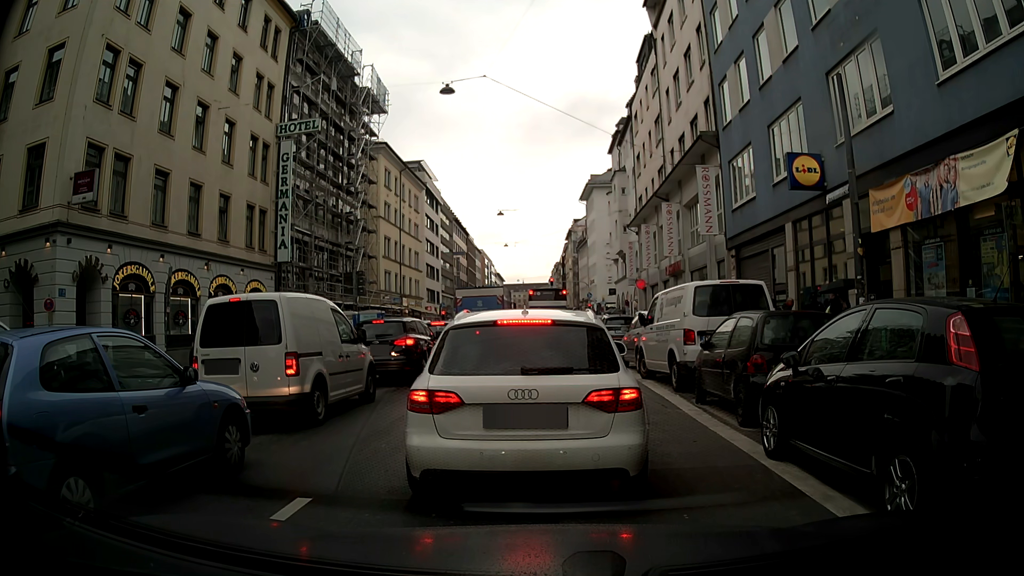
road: secondary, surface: asphalt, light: Day
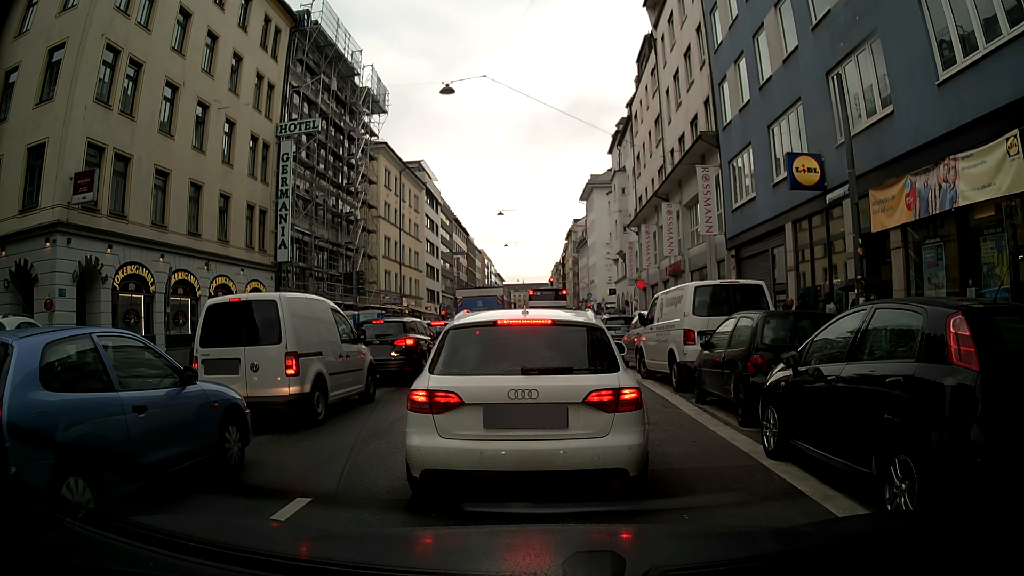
(0.0, 0.0) m; 0°
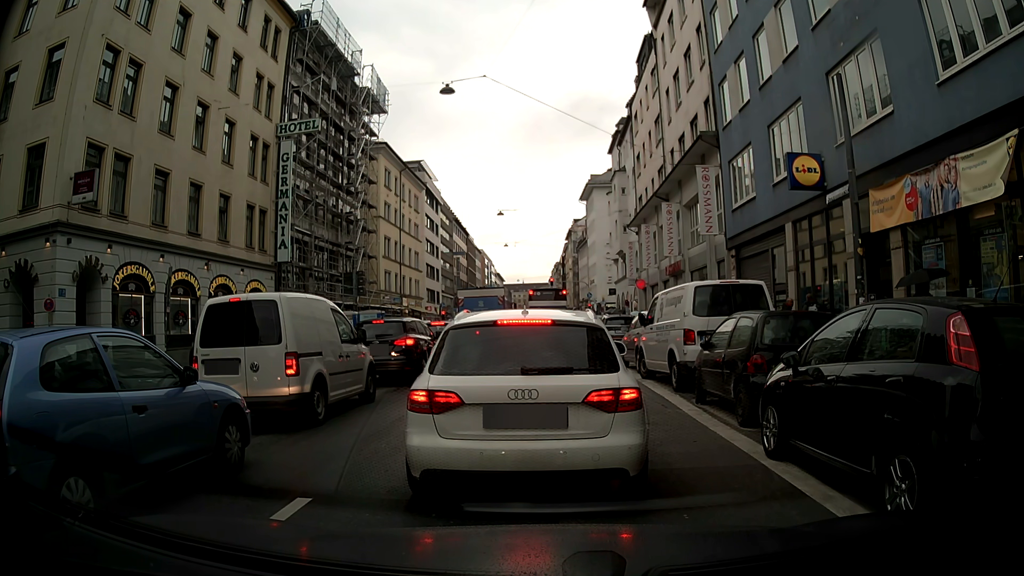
(0.0, 0.0) m; 0°
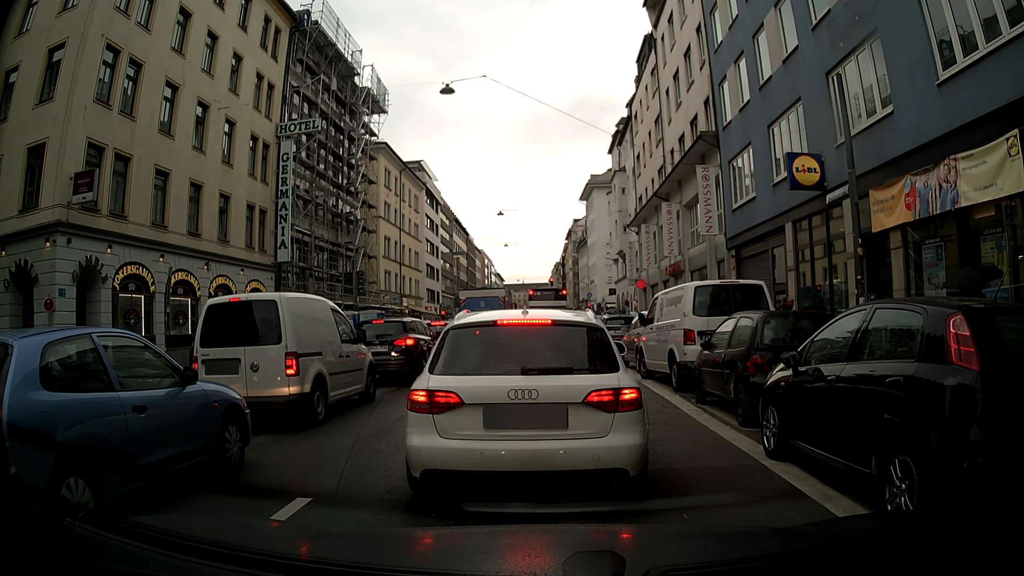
(0.0, 0.0) m; 0°
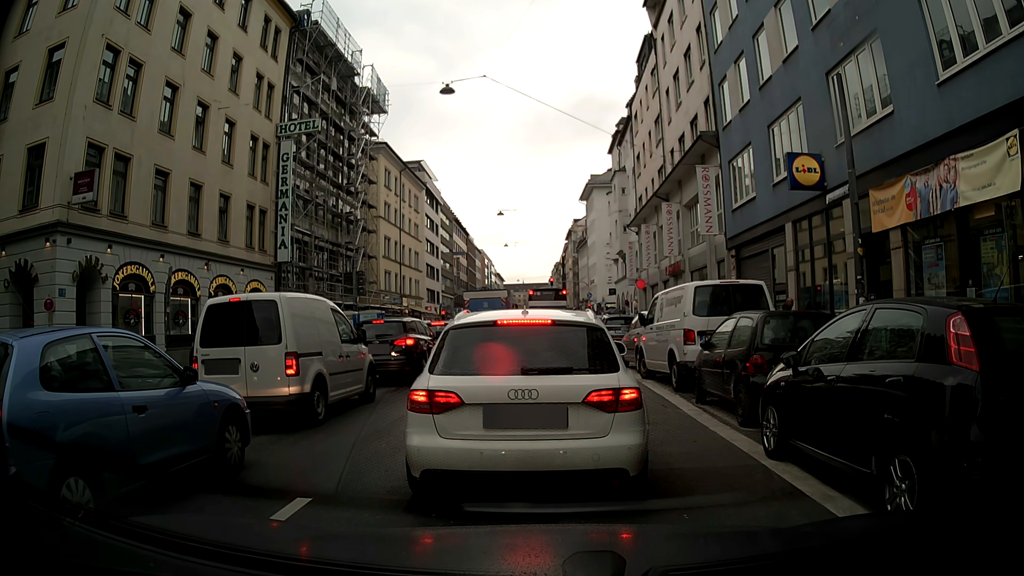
(0.0, 0.0) m; 0°
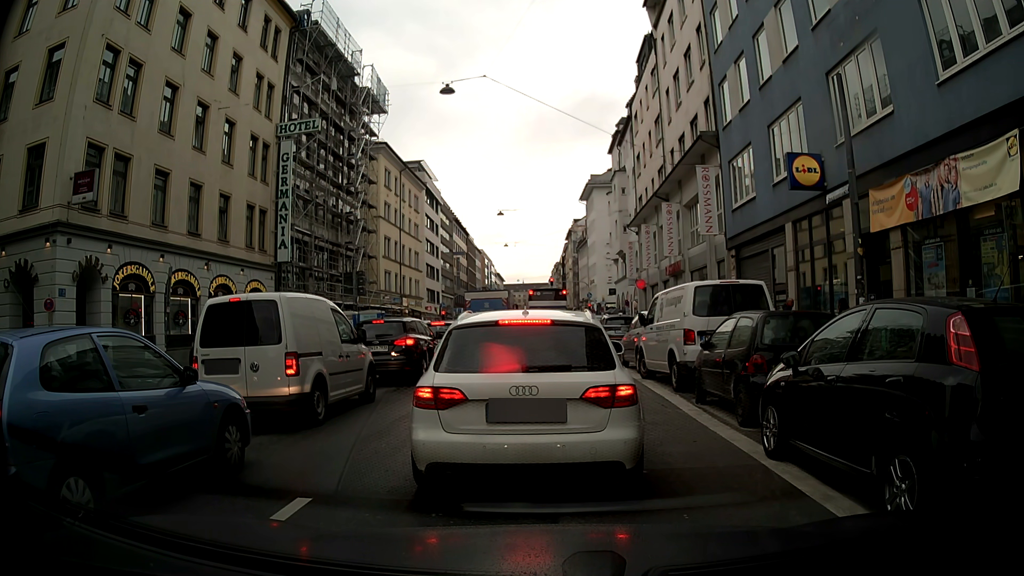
(0.0, 0.0) m; 0°
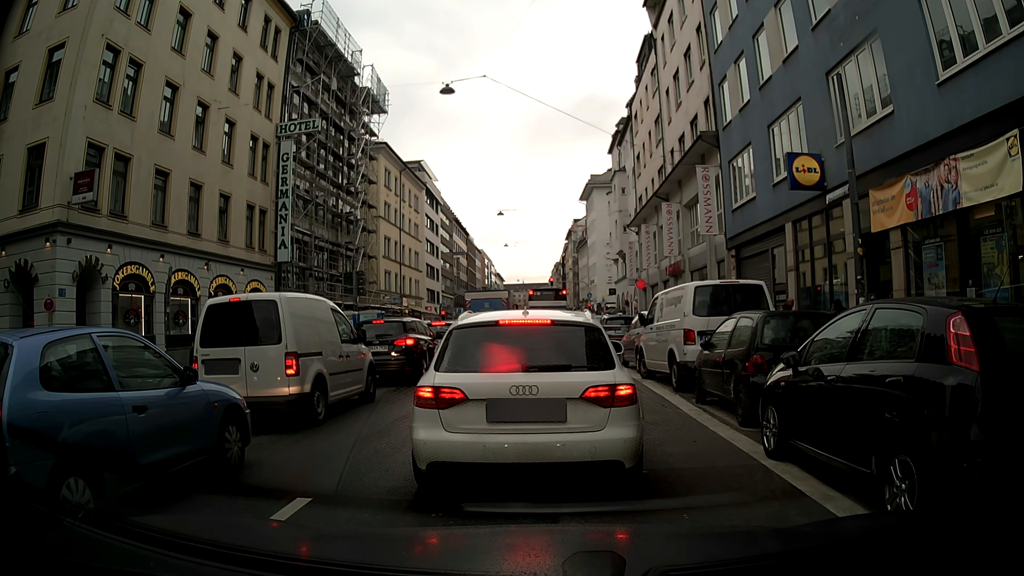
(0.0, 0.0) m; 0°
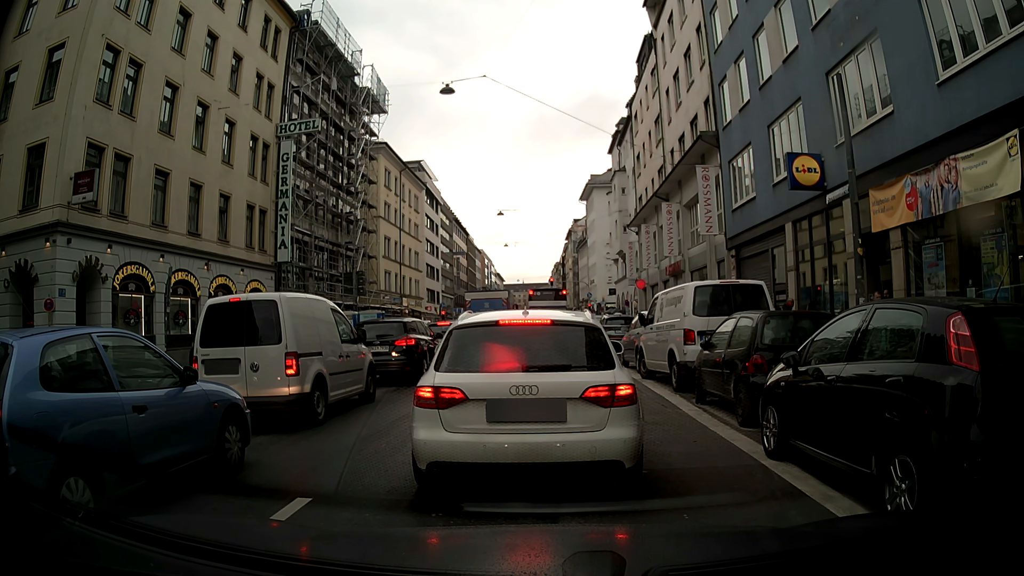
(0.0, 0.0) m; 0°
